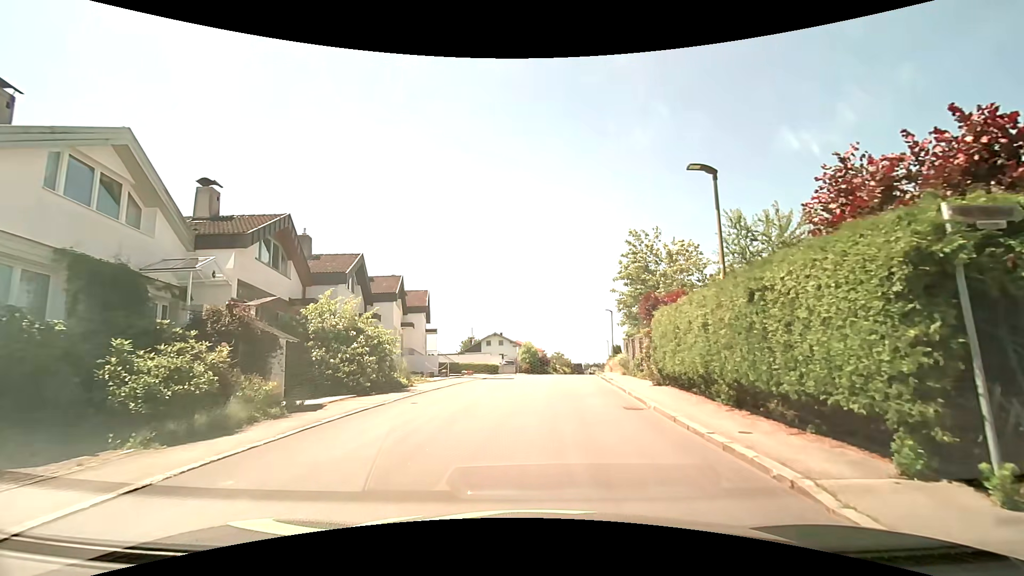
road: residential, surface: asphalt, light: Day
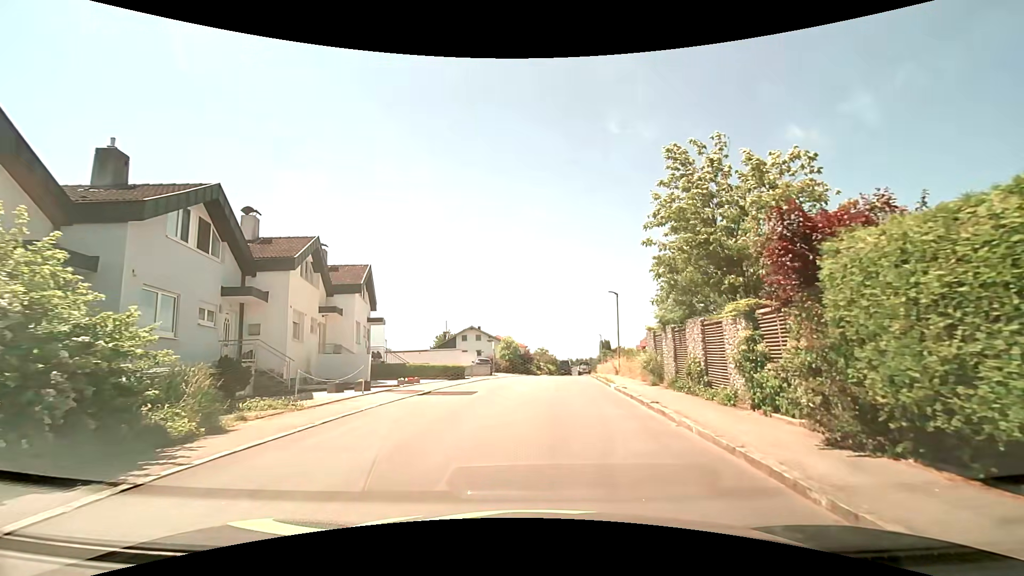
(+0.3, +11.1) m; +3°
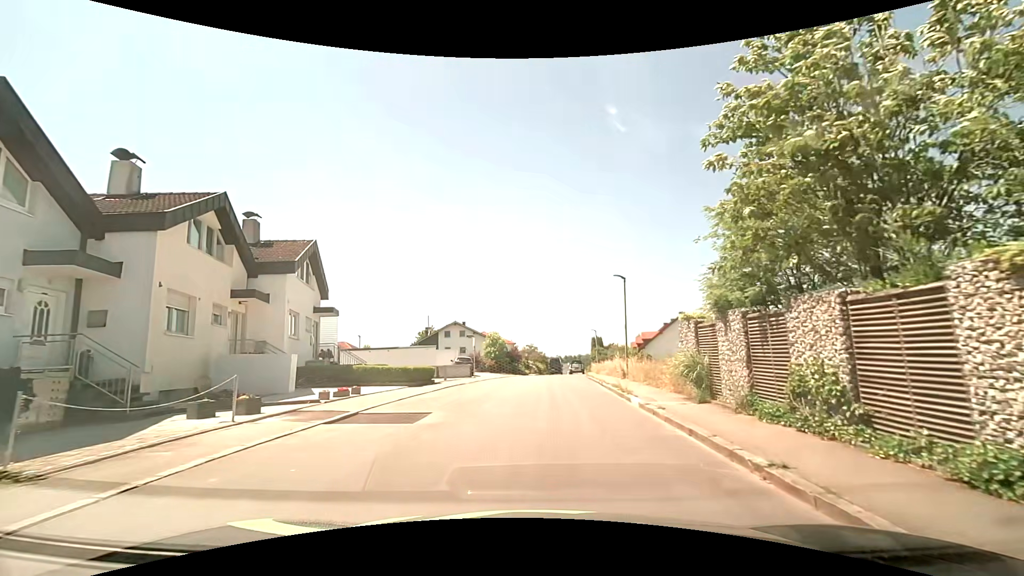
(0.0, +6.3) m; +1°
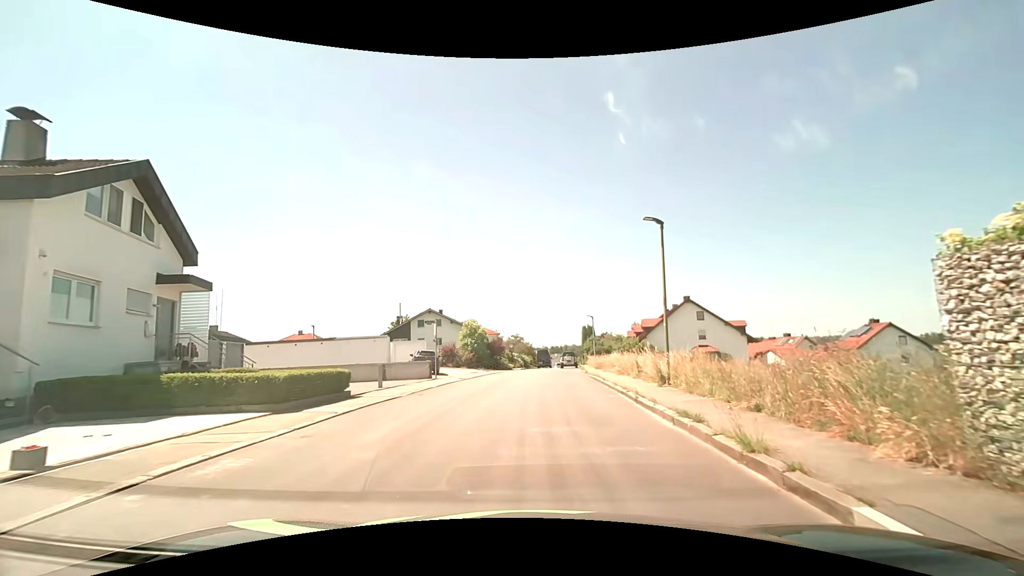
(+0.1, +9.9) m; +2°
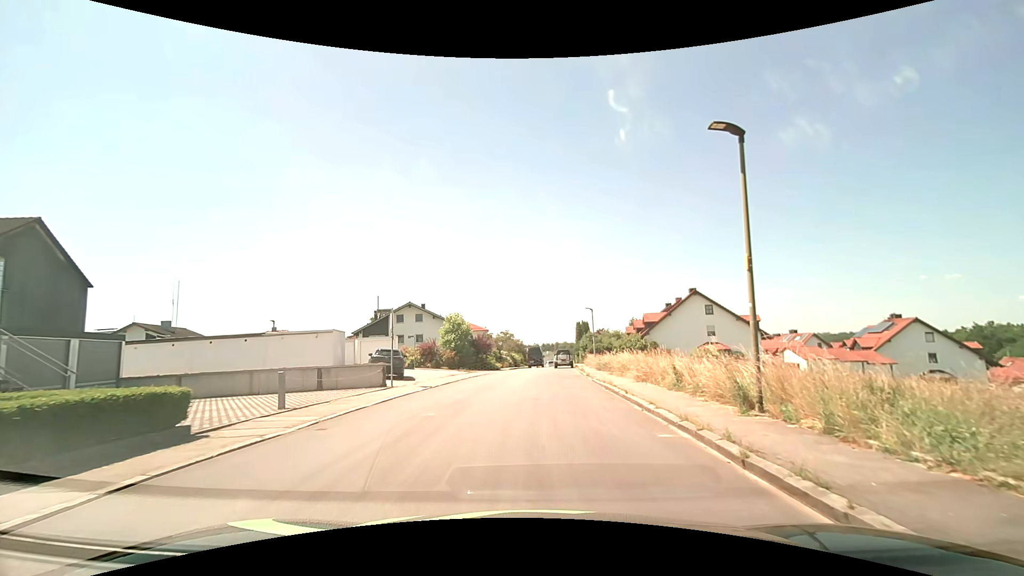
(0.0, +6.7) m; +1°
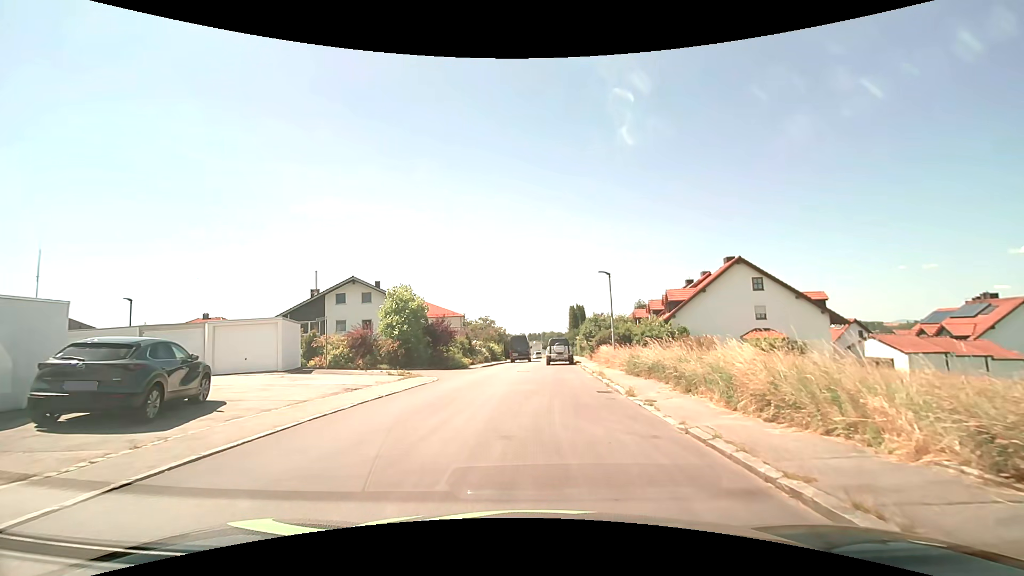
(+0.2, +16.0) m; +2°
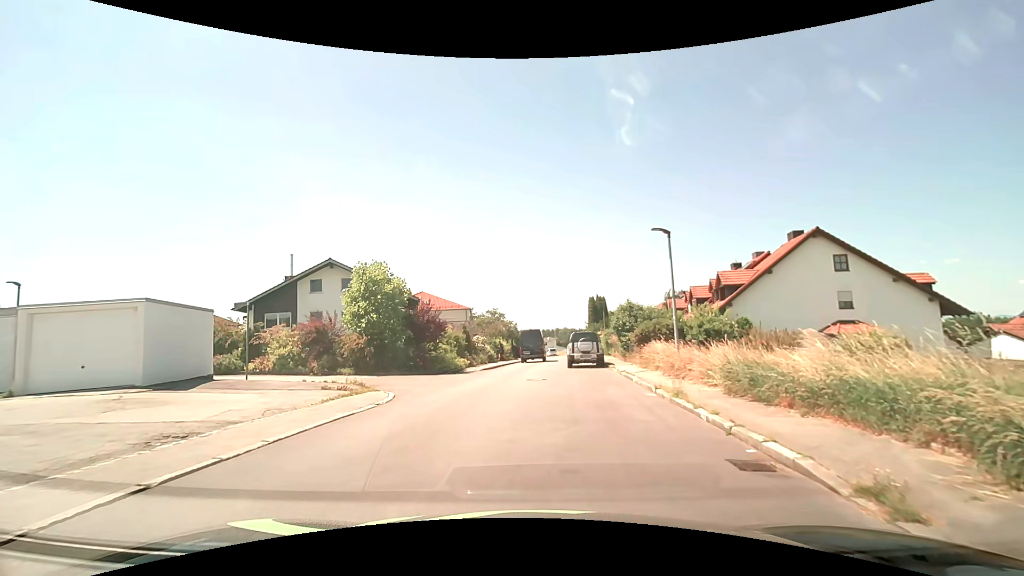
(-0.1, +8.9) m; -2°
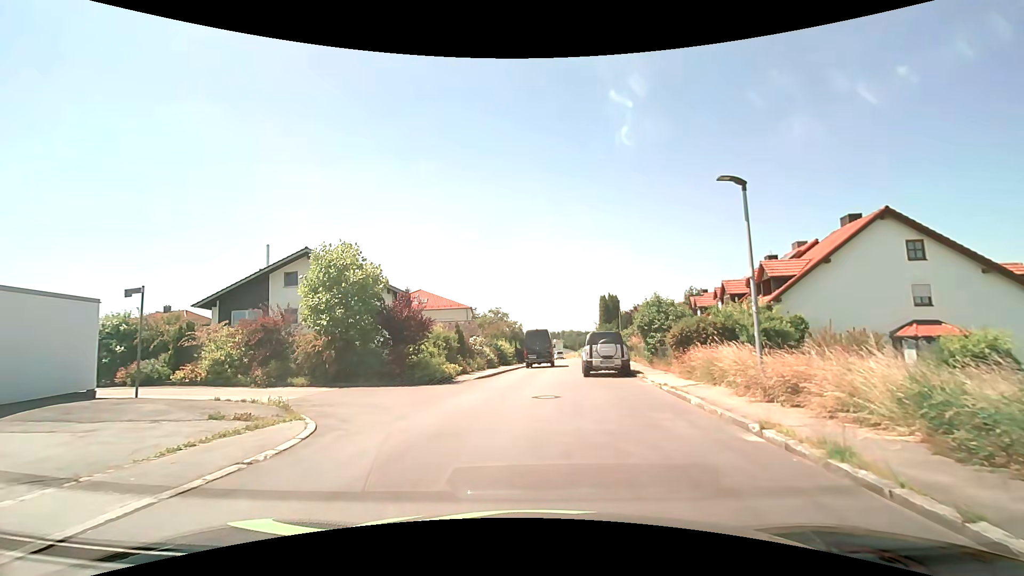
(0.0, +5.5) m; 0°
(0, +10) (0, +20) (+1, +30) (+3, +40) (+4, +49) (+5, +59) (+6, +69) (+6, +79) (+6, +89) (+5, +99) m
